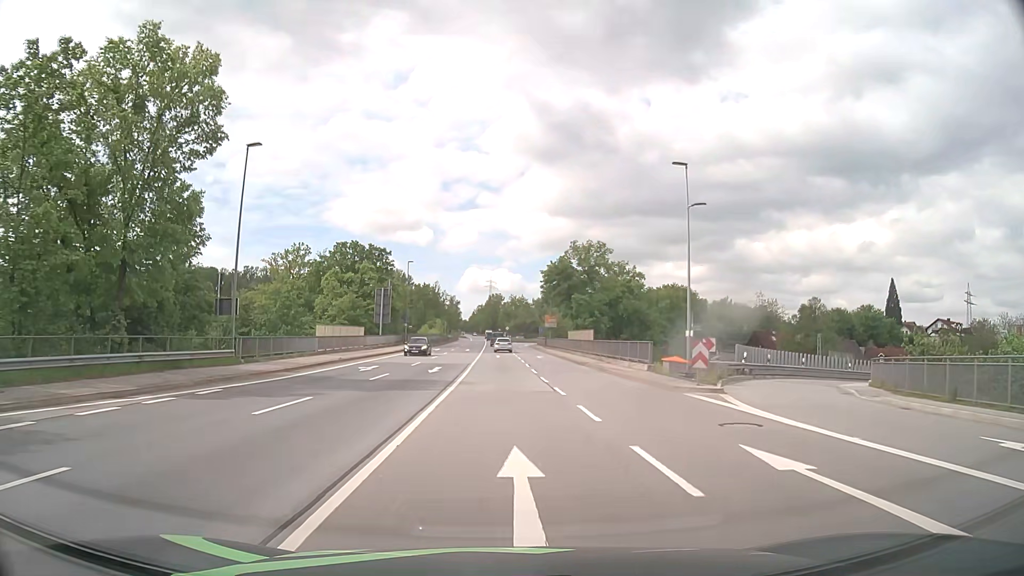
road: primary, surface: asphalt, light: Day
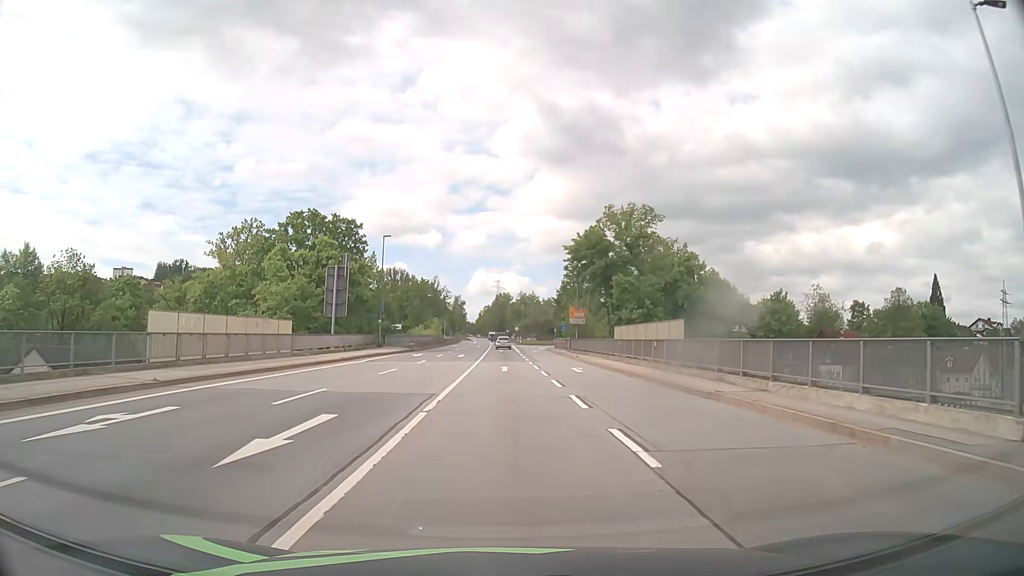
(-0.2, +23.1) m; -1°
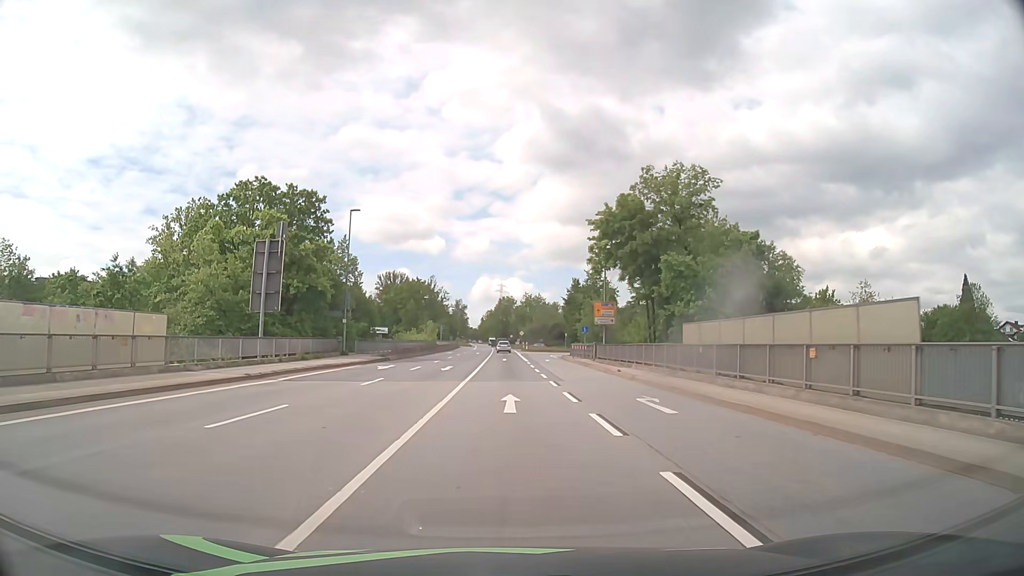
(-0.1, +15.5) m; 0°
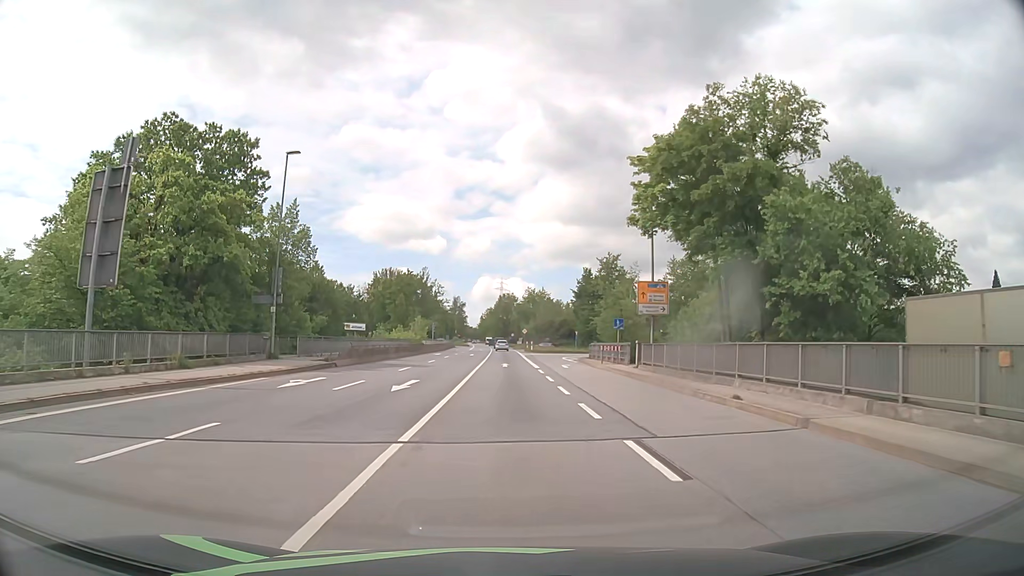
(0.0, +15.4) m; 0°
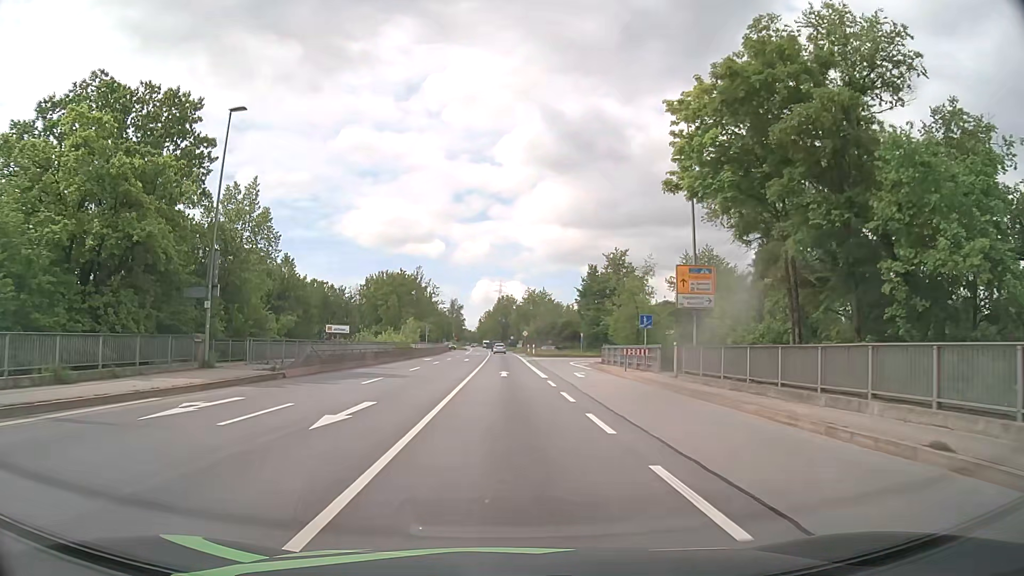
(0.0, +7.7) m; 0°
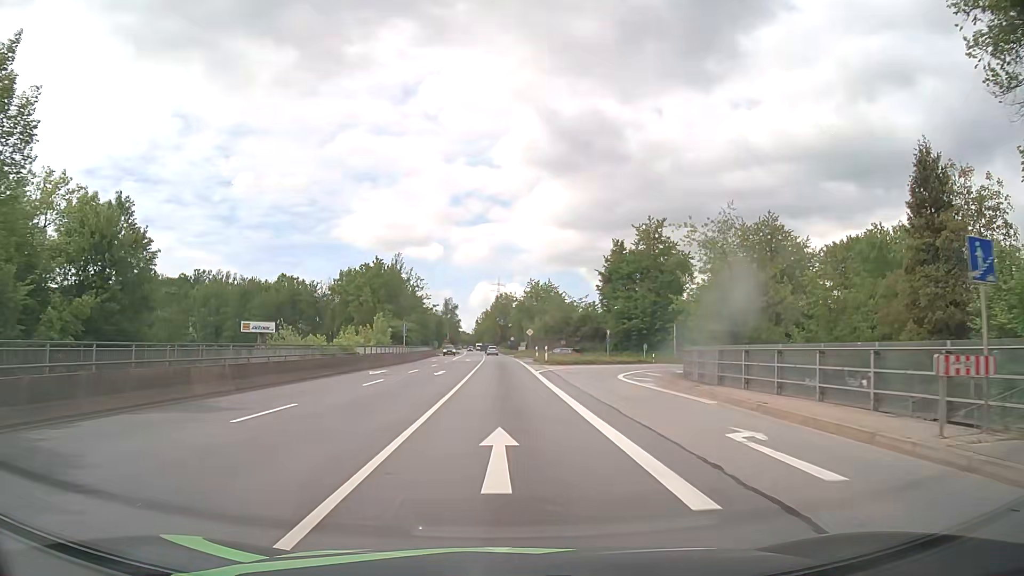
(+0.1, +23.0) m; +1°
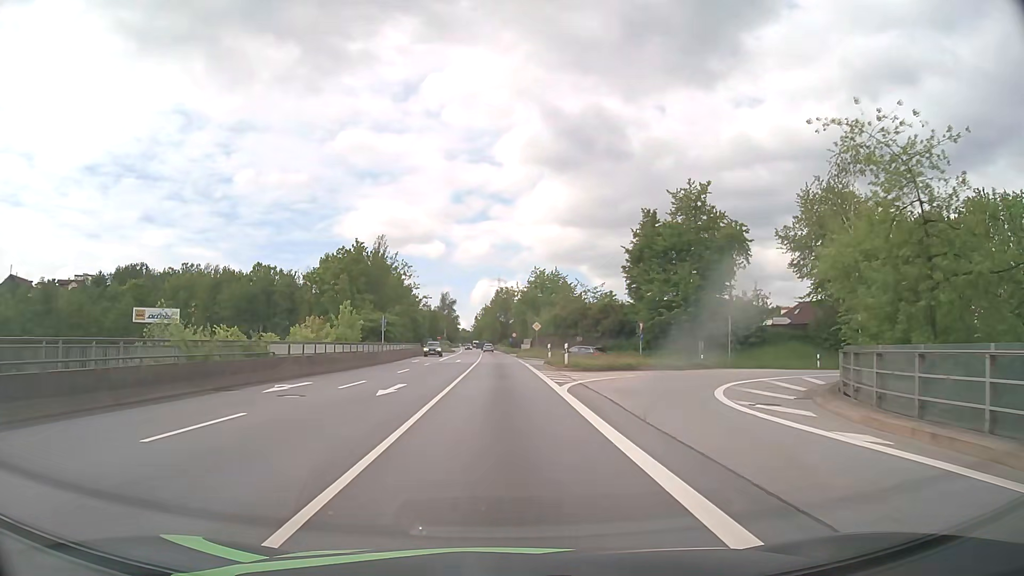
(-0.1, +15.1) m; -1°
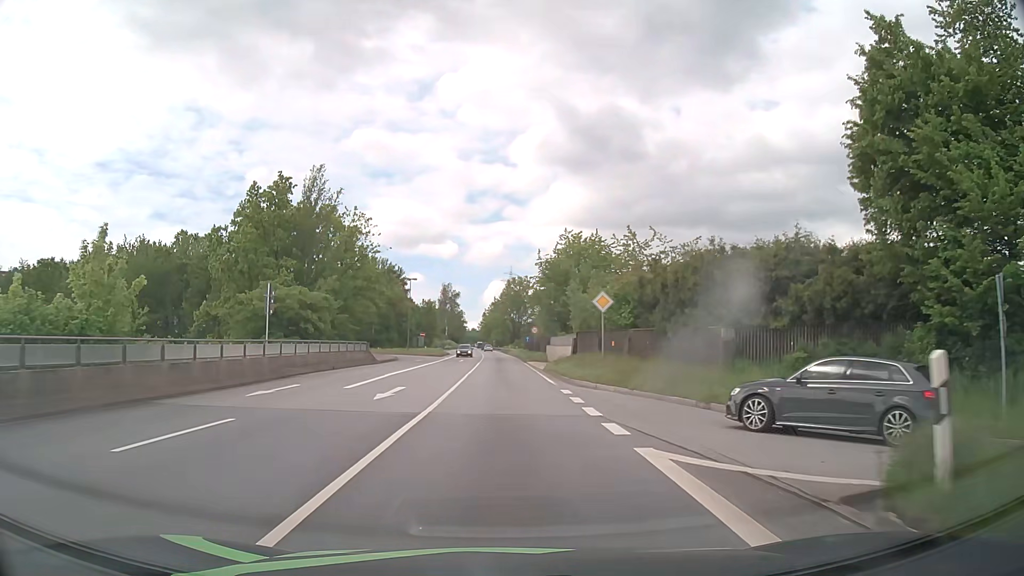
(-0.2, +36.7) m; -1°
(0, +10) (0, +20) (0, +30) (0, +40) (0, +50) (-1, +60) (-1, +70) (-1, +80) (-1, +90) (-2, +100) m
